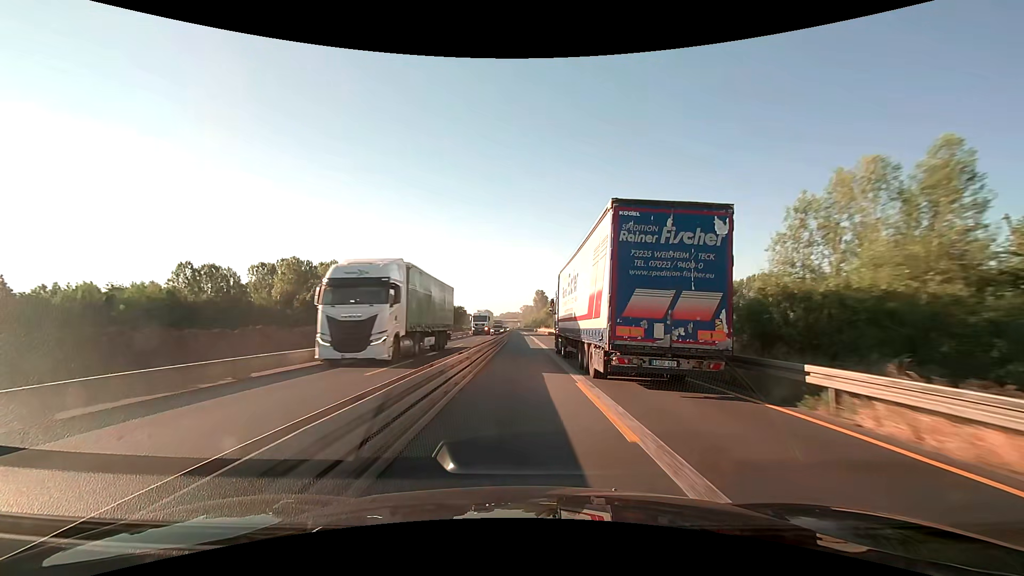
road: motorway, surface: asphalt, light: Day
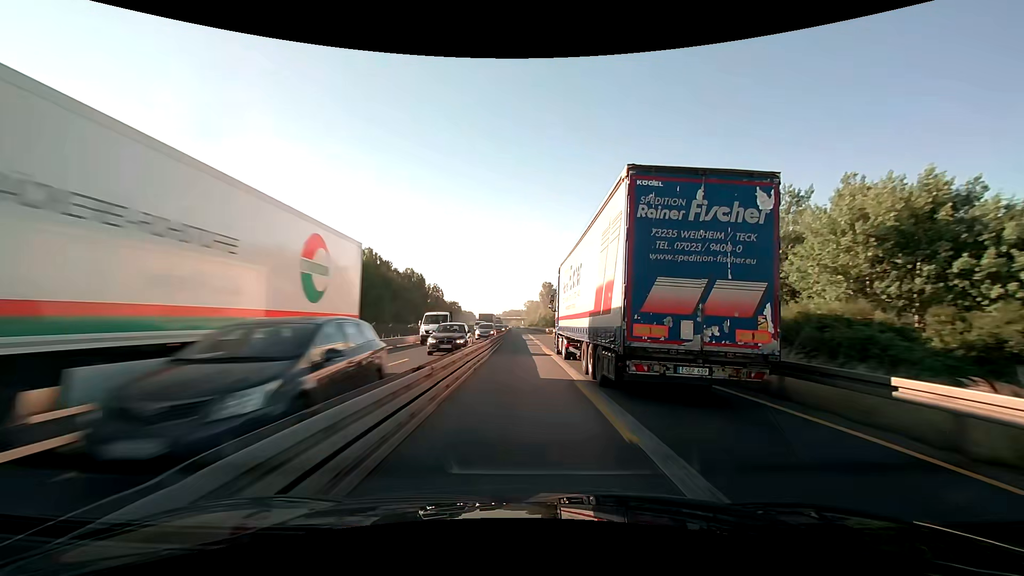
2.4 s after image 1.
(-0.1, +54.7) m; 0°
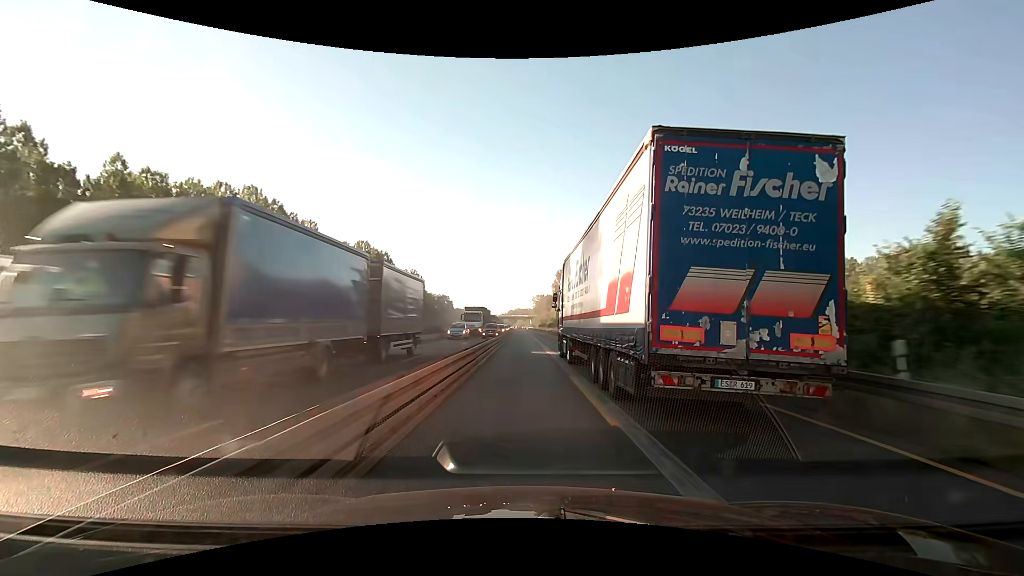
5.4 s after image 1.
(-0.6, +67.3) m; -1°
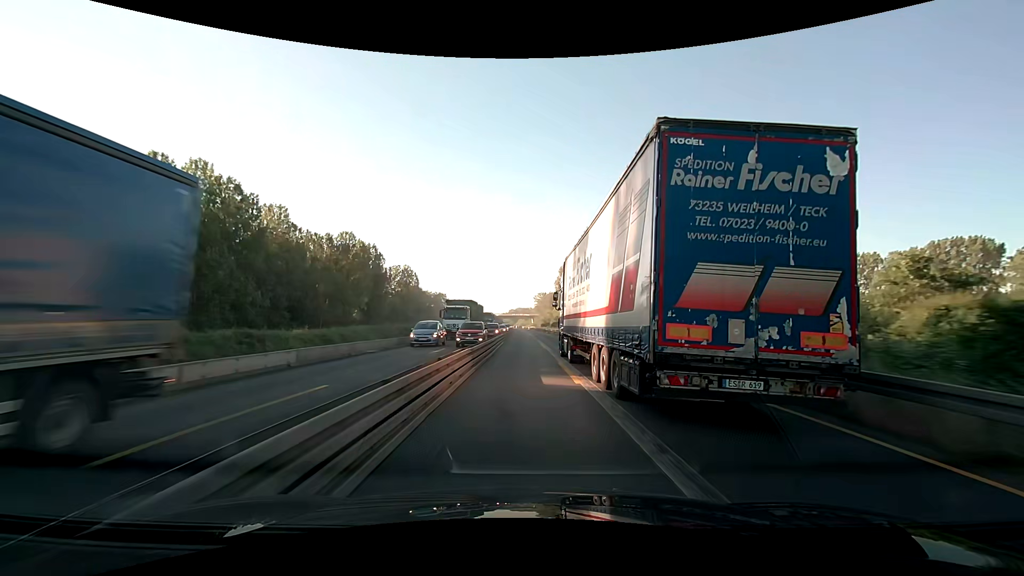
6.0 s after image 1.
(0.0, +13.3) m; 0°
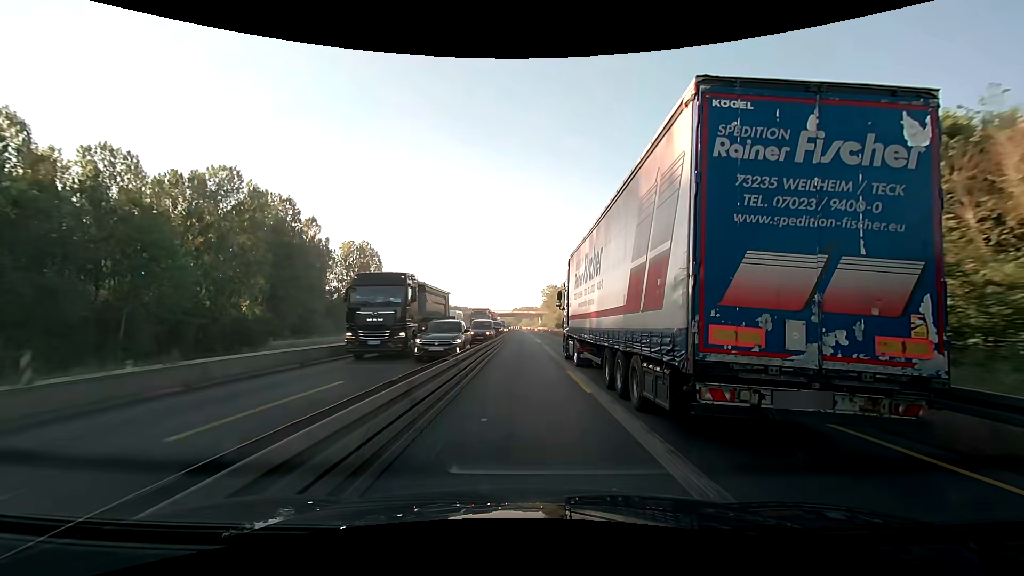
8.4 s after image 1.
(-0.5, +53.7) m; -1°
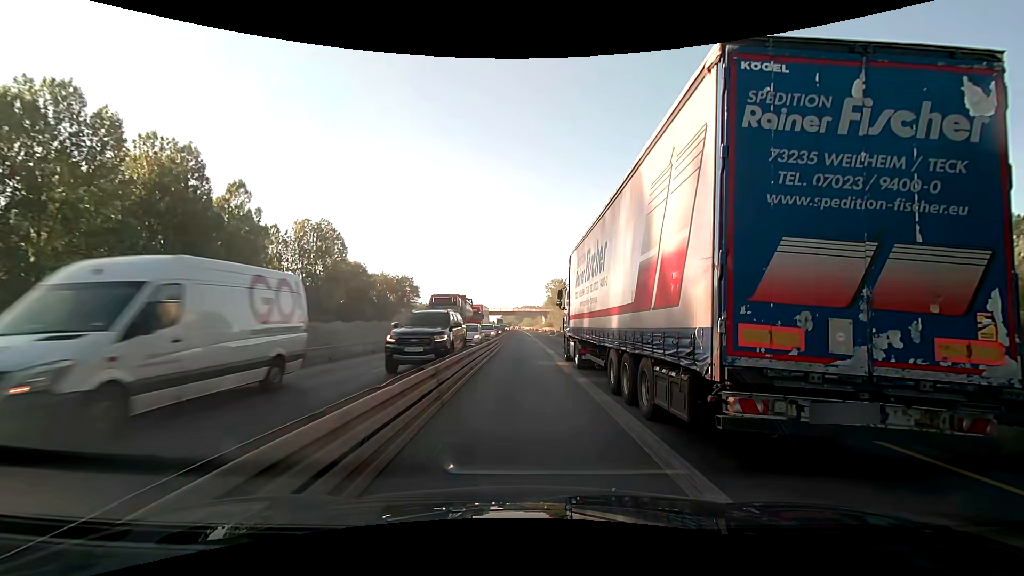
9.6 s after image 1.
(0.0, +27.1) m; 0°
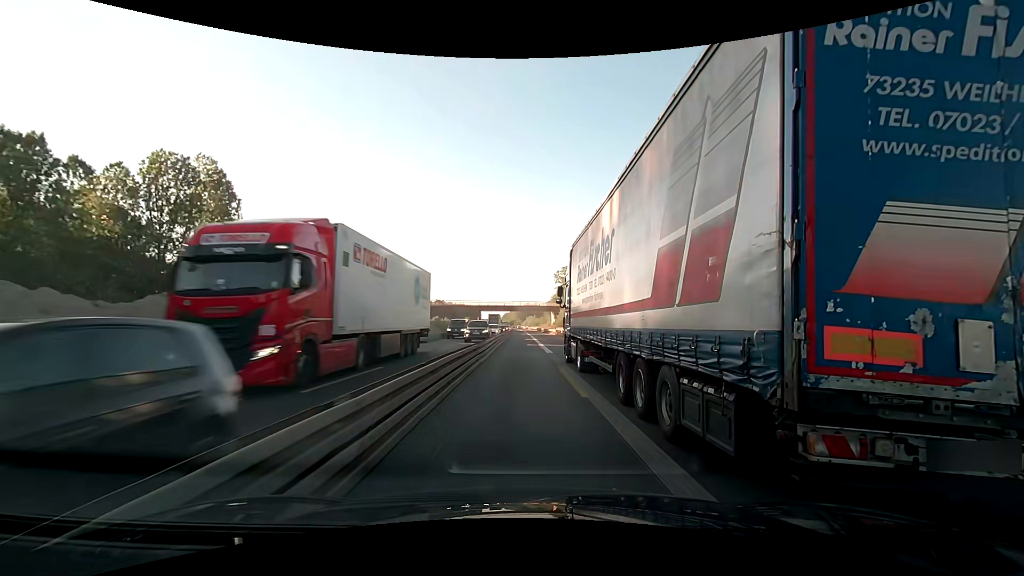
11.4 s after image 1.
(-0.1, +40.8) m; 0°
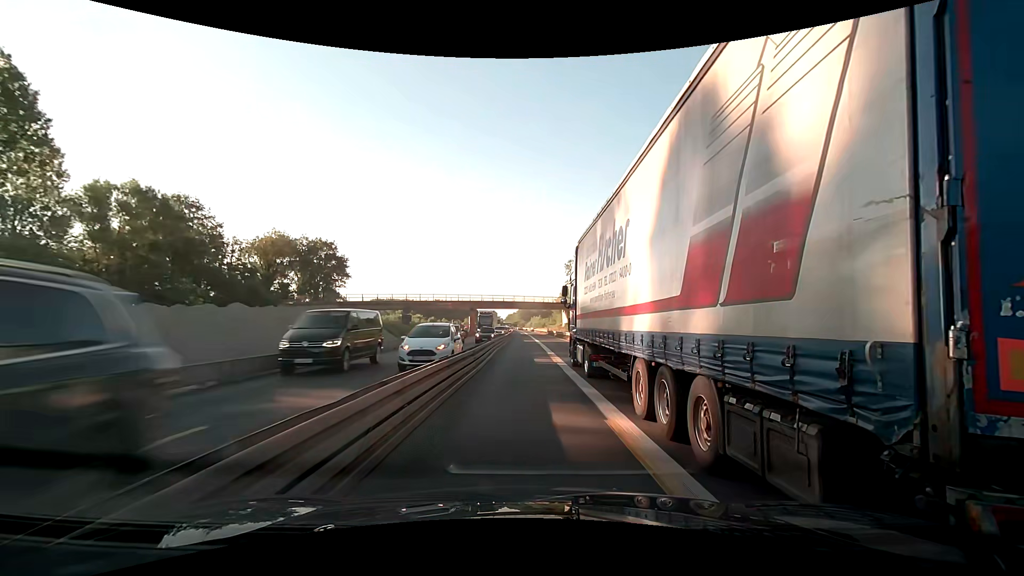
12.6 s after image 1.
(-0.2, +27.3) m; -1°
(0, +10) (0, +20) (0, +30) (0, +40) (0, +50) (0, +60) (0, +70) (0, +80) (0, +90) (-1, +100) m
